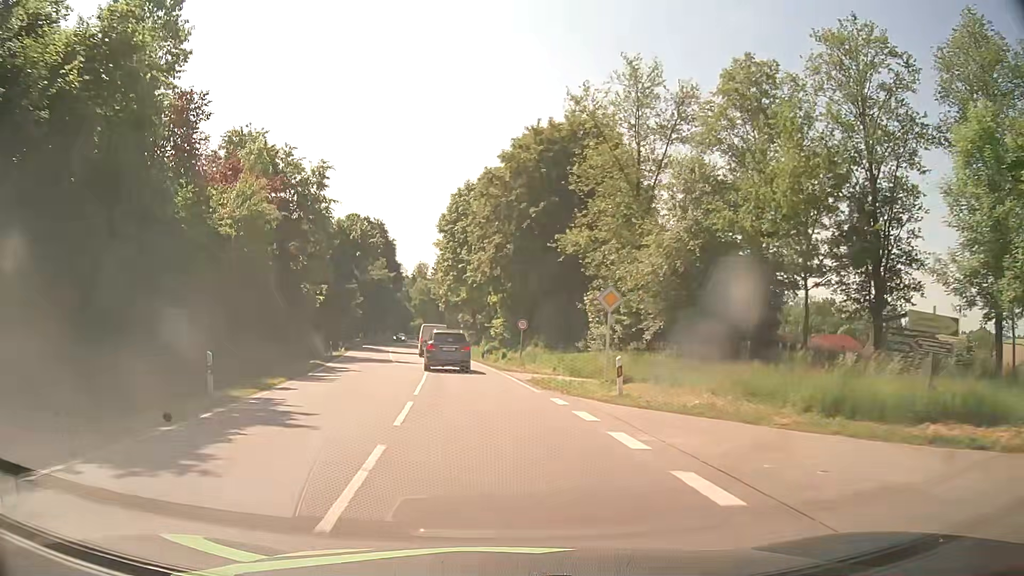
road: secondary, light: Day
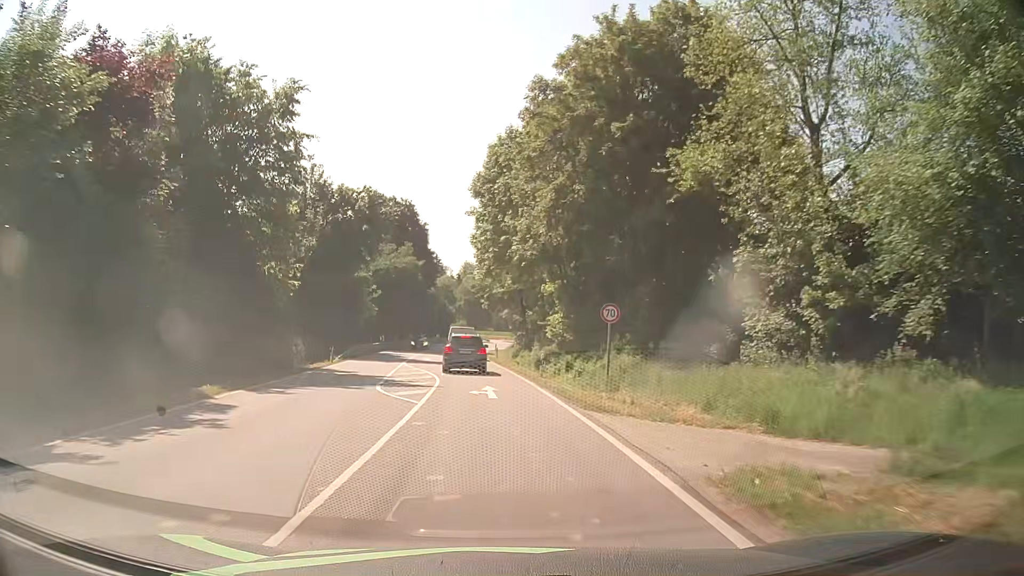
(-0.8, +17.3) m; -5°
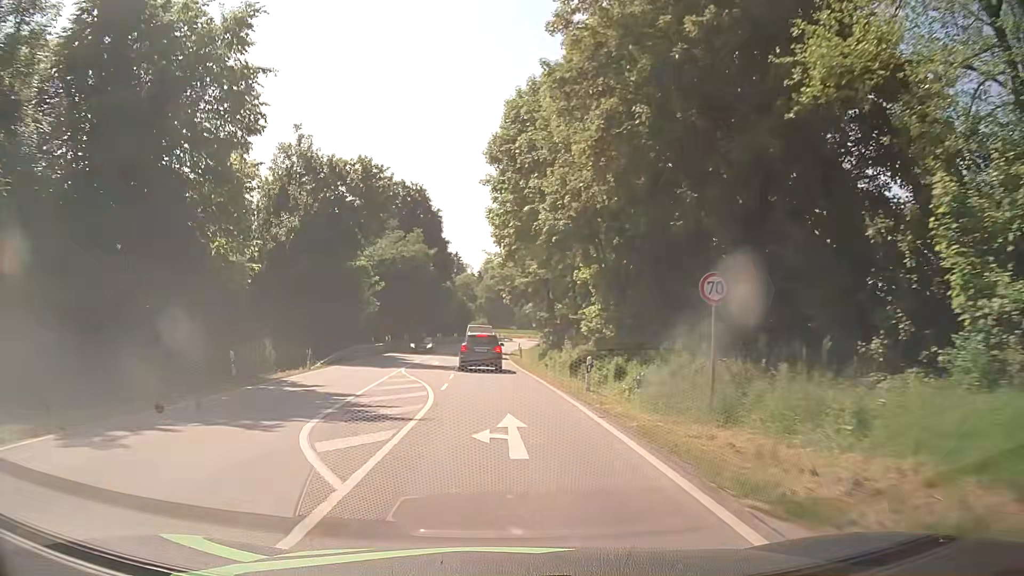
(-0.1, +8.9) m; -2°
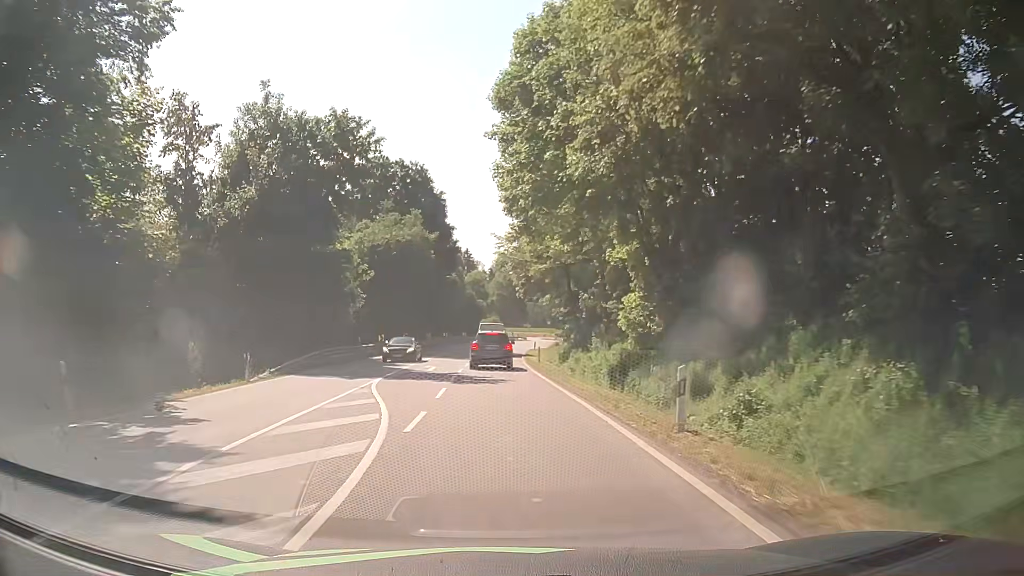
(-0.1, +9.0) m; -1°
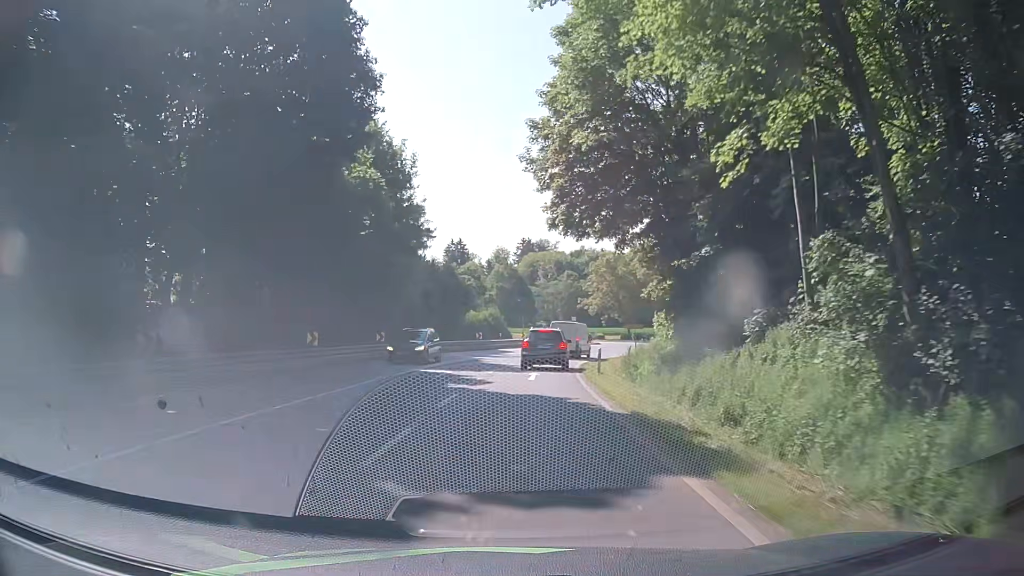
(-0.6, +44.9) m; 0°
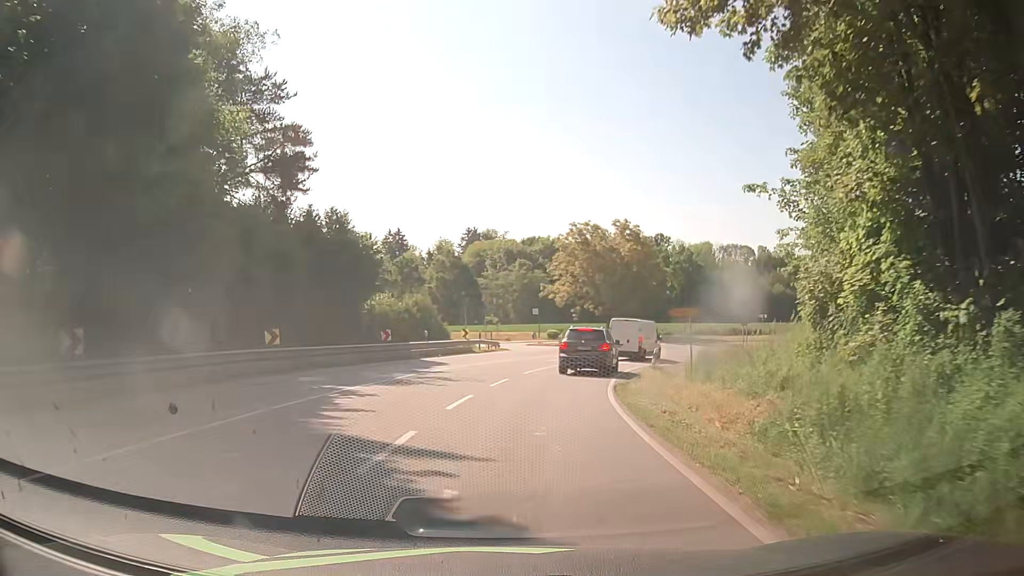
(+0.6, +24.1) m; +5°
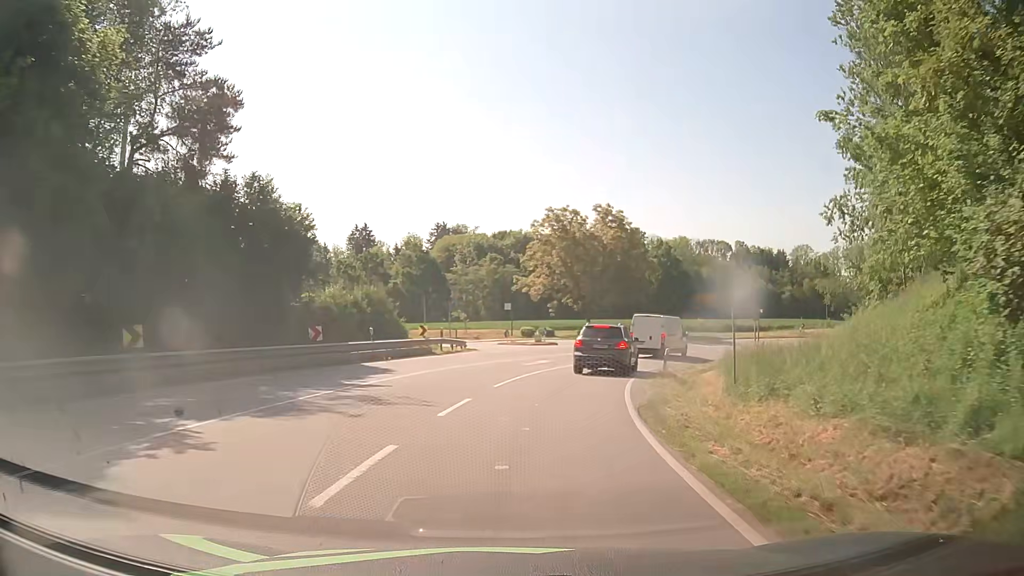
(+0.1, +7.2) m; +2°
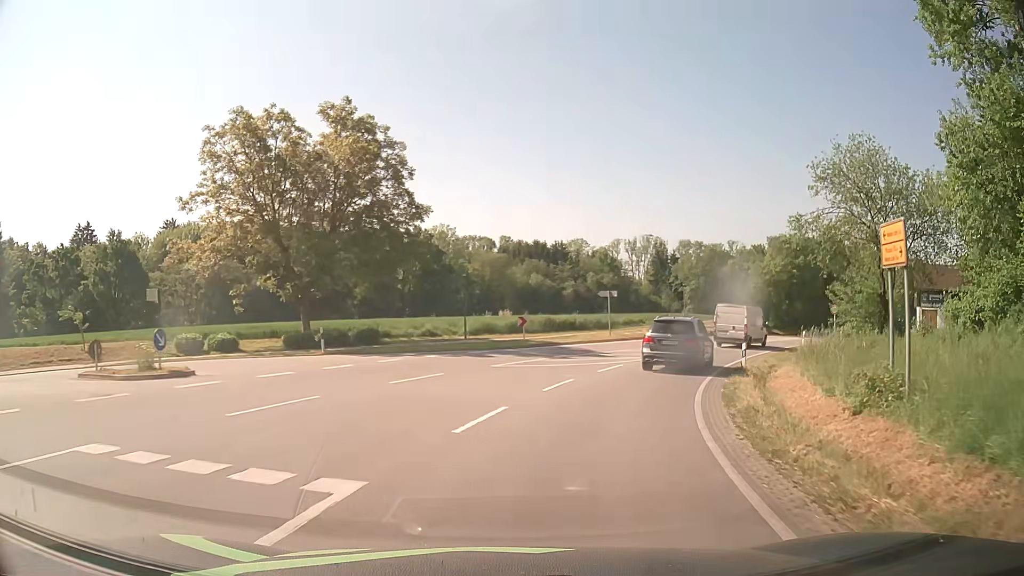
(+4.9, +30.4) m; +21°
(+1, +10) (+3, +20) (+7, +29) (+13, +37) (+19, +45) (+25, +53) (+30, +61) (+36, +70) (+42, +78) (+48, +86) m
